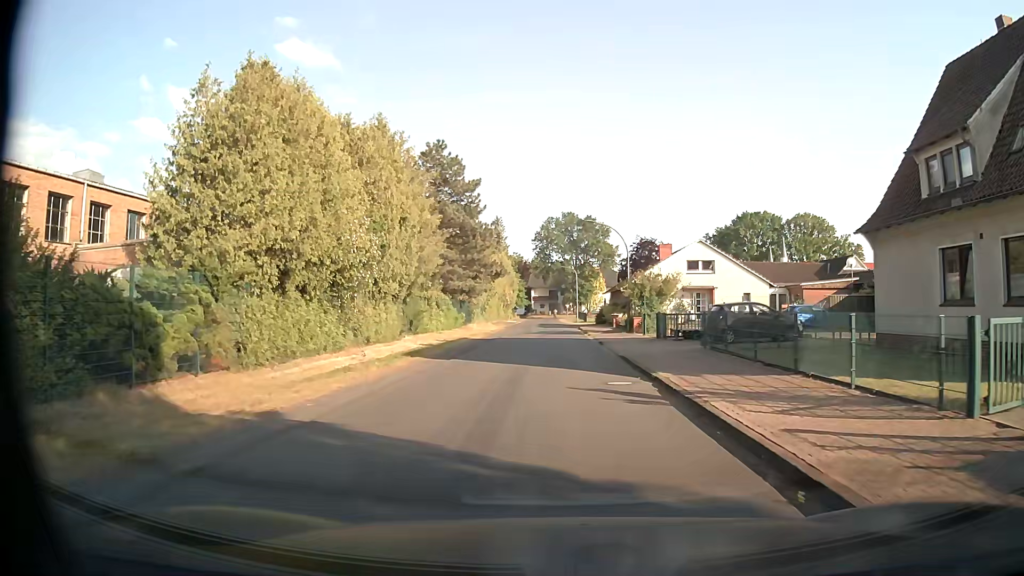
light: Day
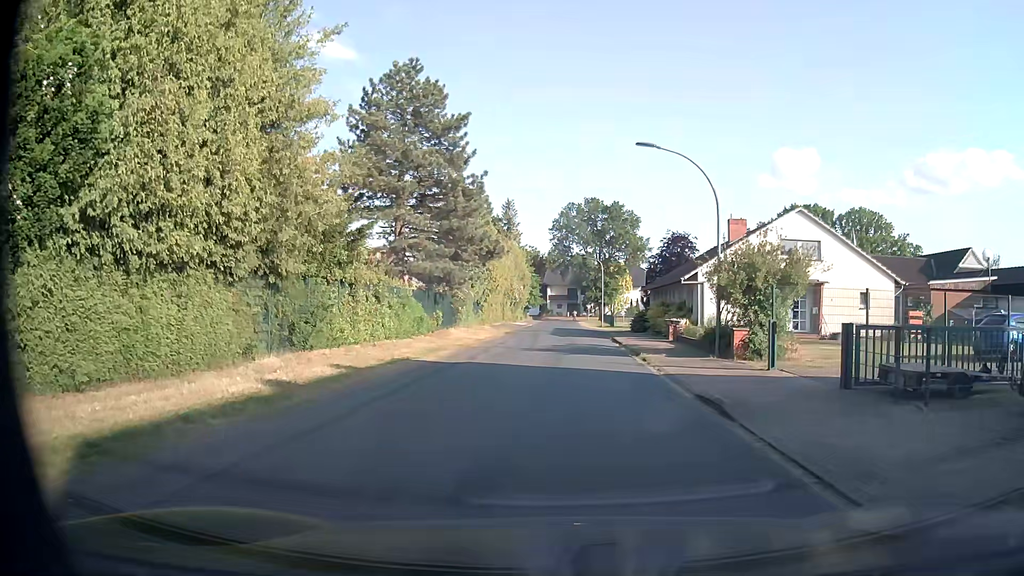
(-0.1, +17.3) m; -1°
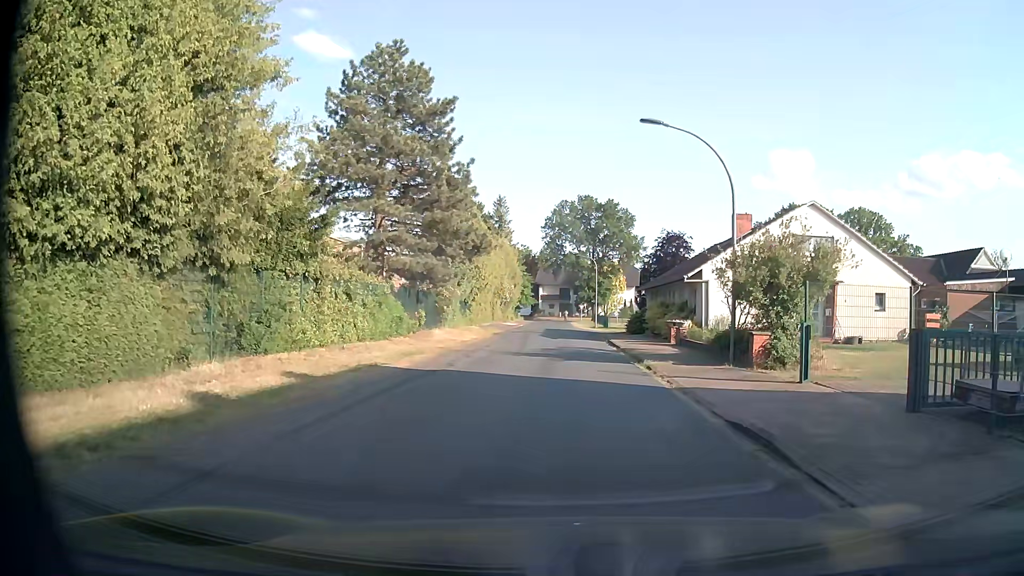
(0.0, +2.5) m; 0°
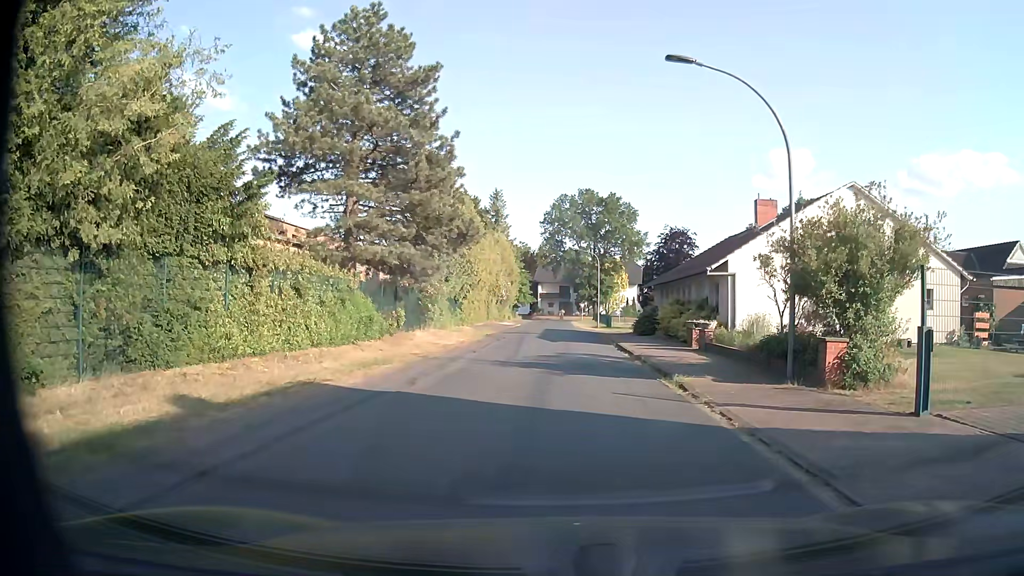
(+0.1, +4.4) m; +1°
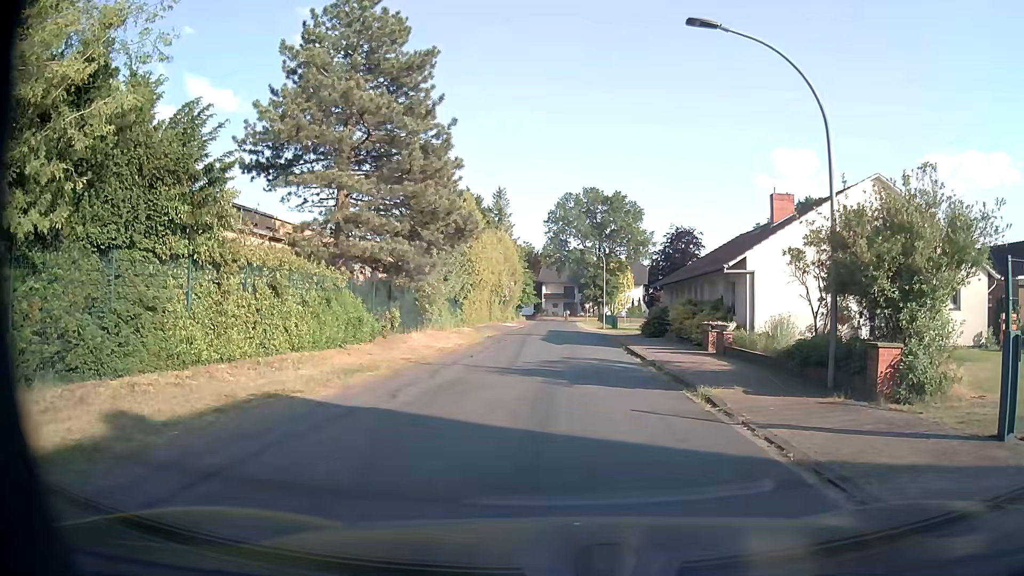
(0.0, +1.8) m; -1°
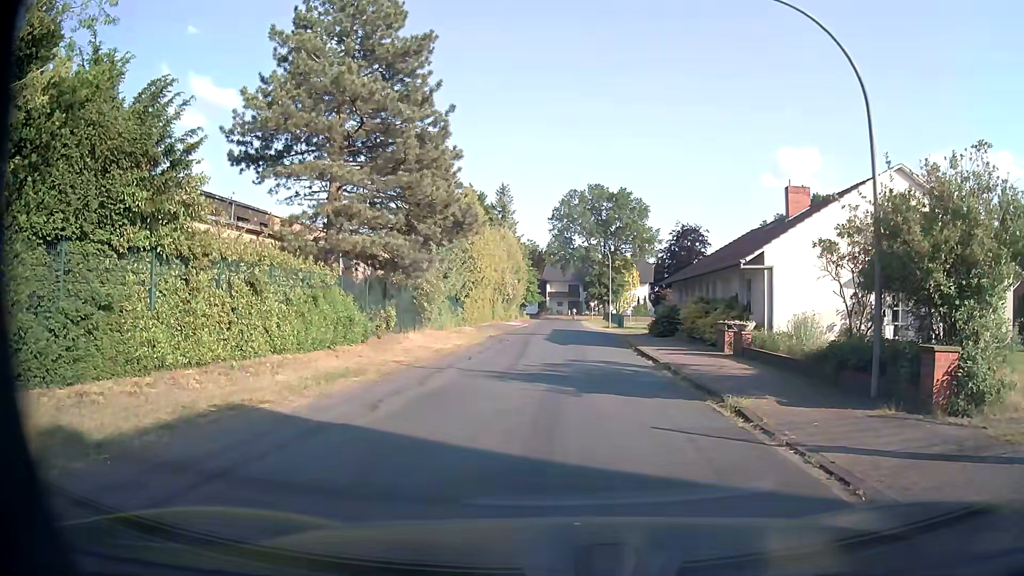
(0.0, +1.4) m; -1°
